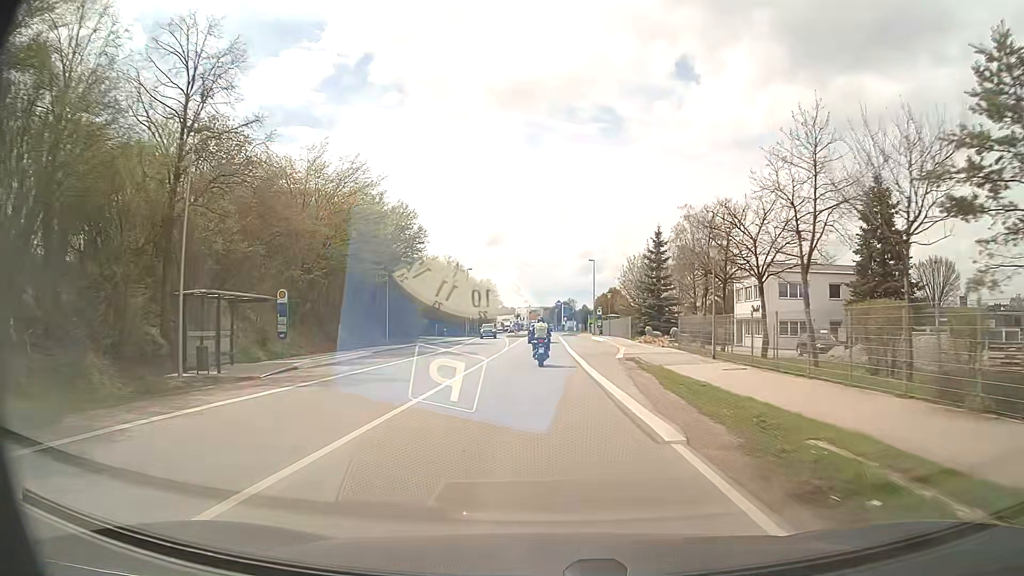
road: primary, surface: asphalt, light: Day
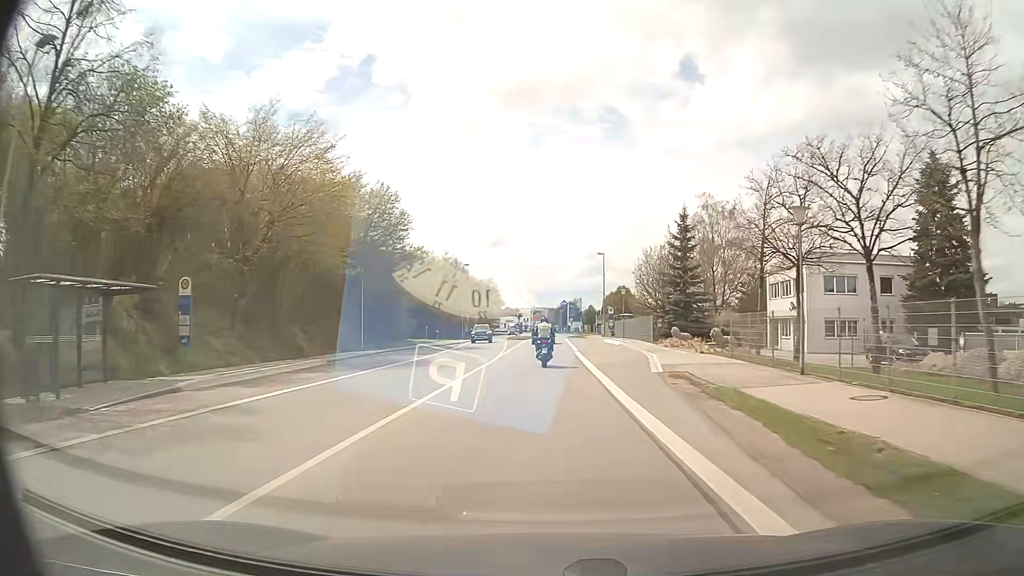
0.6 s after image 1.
(0.0, +9.2) m; 0°
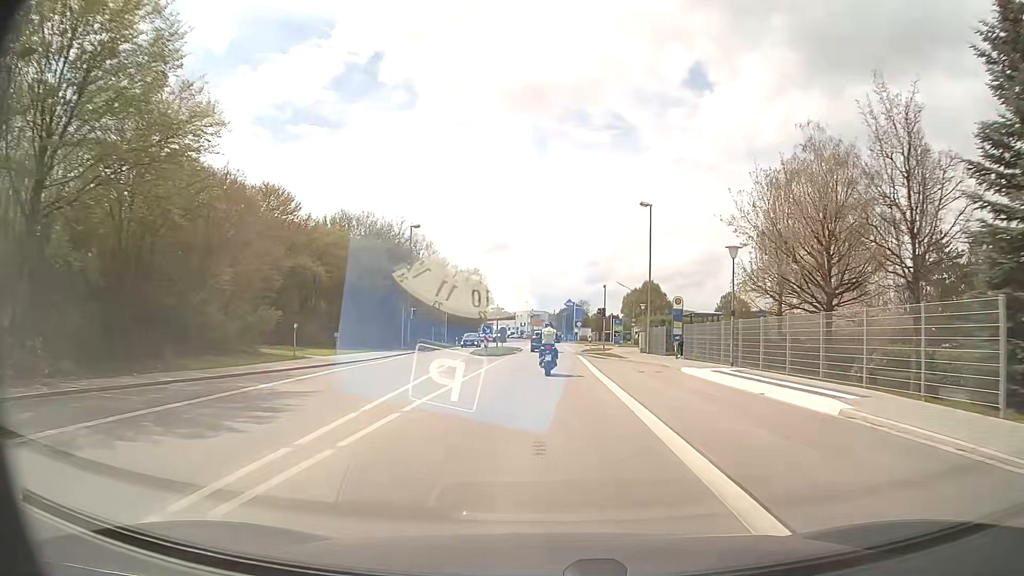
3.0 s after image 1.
(-0.1, +36.6) m; 0°
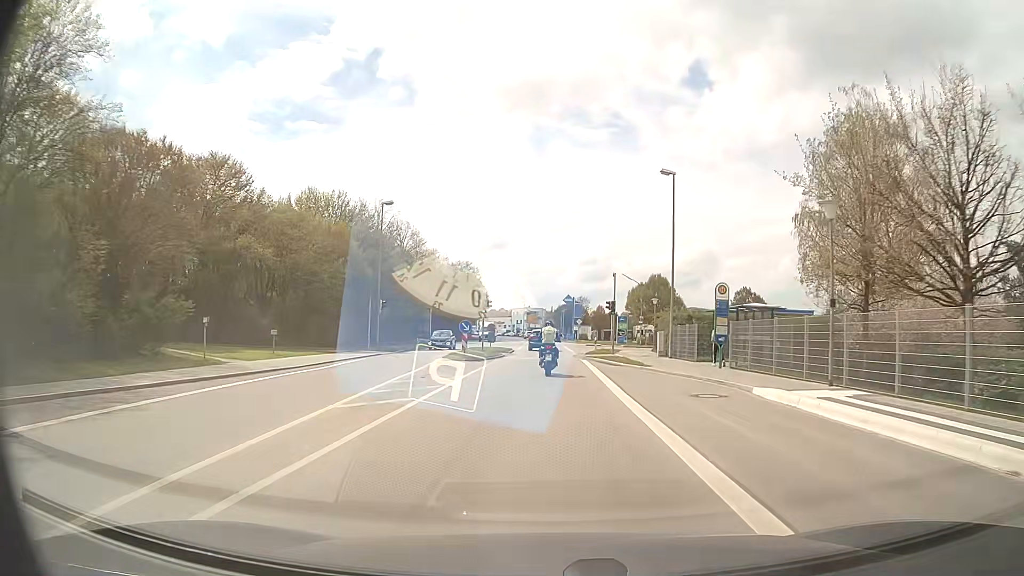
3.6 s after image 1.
(0.0, +9.2) m; 0°
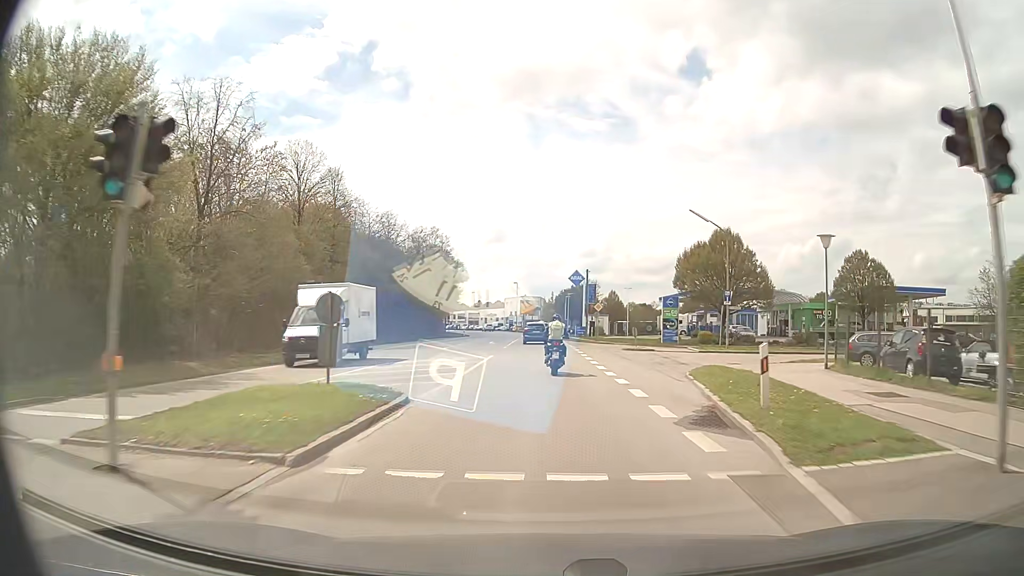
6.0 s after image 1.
(-0.1, +36.6) m; 0°
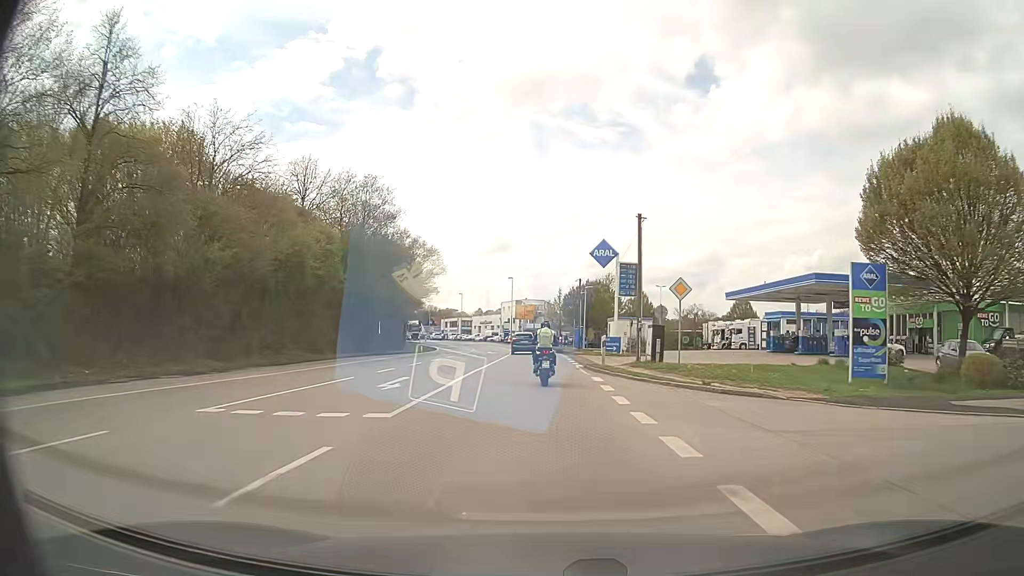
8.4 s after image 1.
(-0.1, +35.3) m; -1°
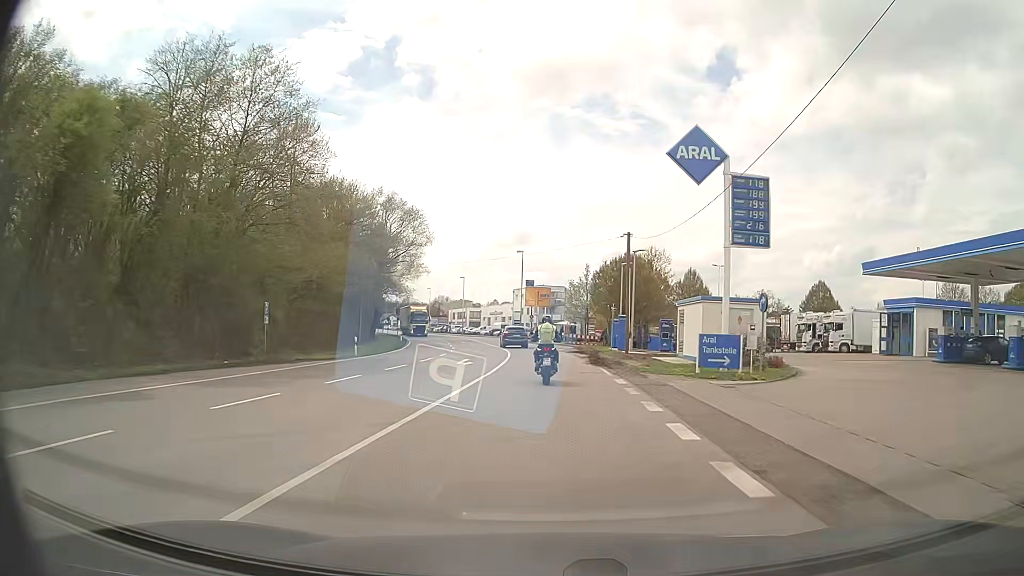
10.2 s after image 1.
(-0.3, +26.0) m; -1°
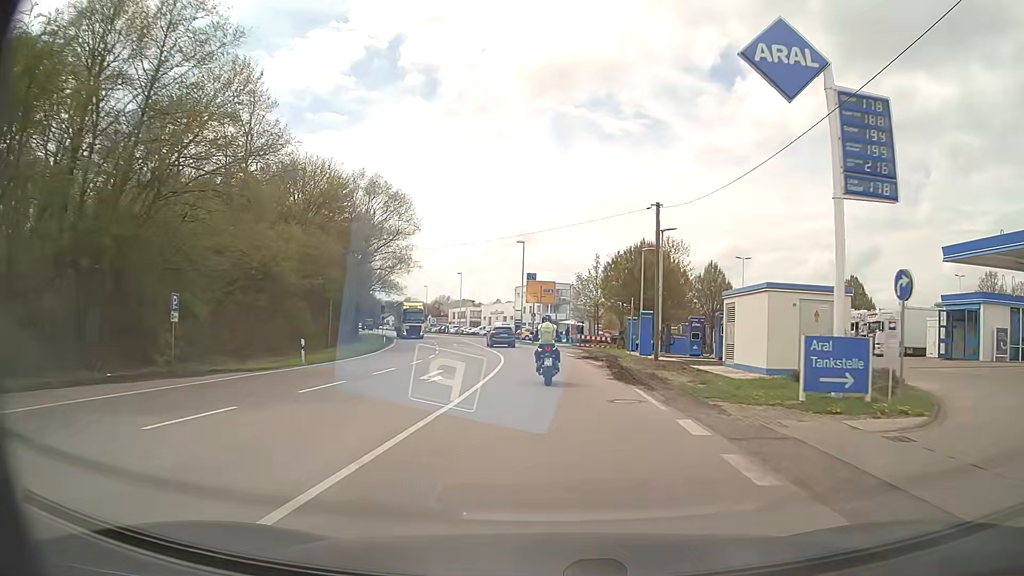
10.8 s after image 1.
(0.0, +8.6) m; 0°
(0, +10) (0, +20) (0, +30) (-1, +40) (-3, +50) (-4, +60) (-7, +69) (-9, +79) (-12, +89) (-15, +98) m
